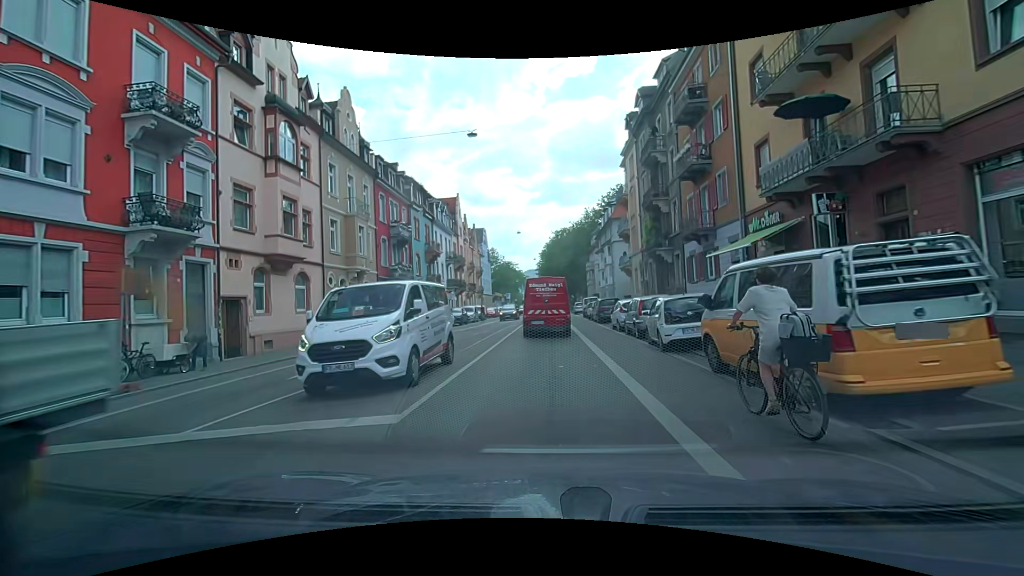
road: secondary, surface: asphalt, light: Day
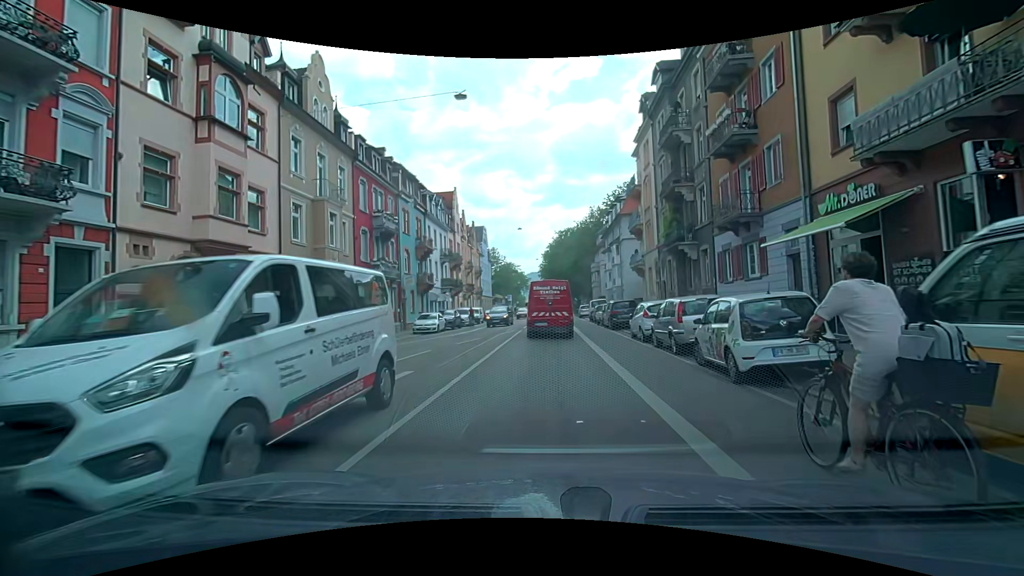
(0.0, +5.0) m; 0°
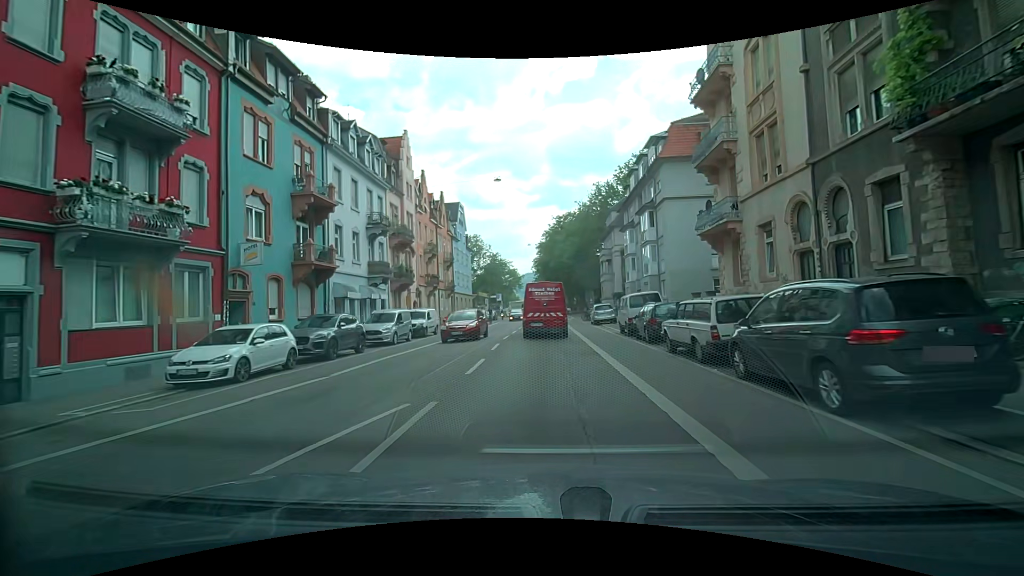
(+0.2, +22.4) m; +1°
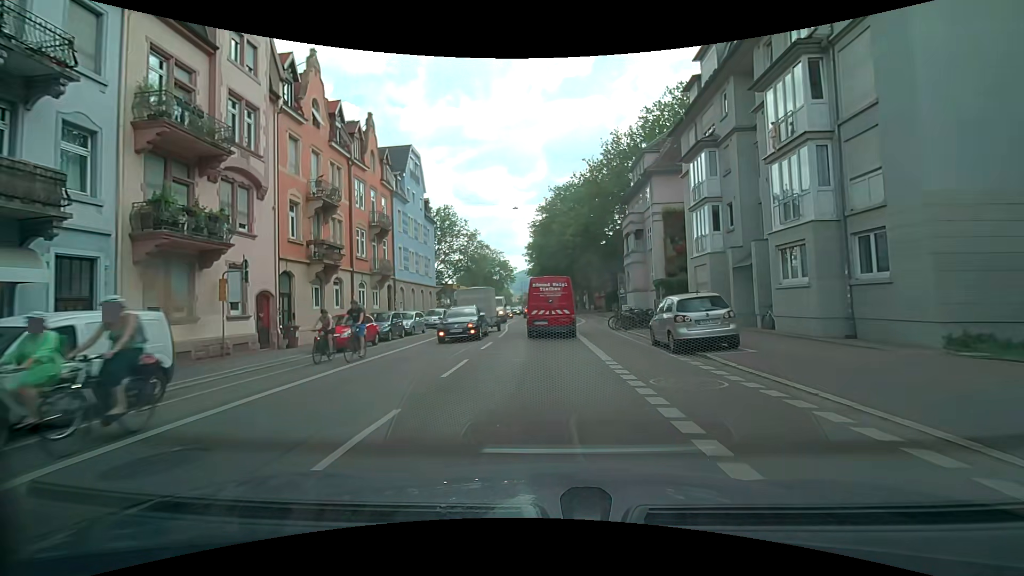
(-0.1, +24.4) m; 0°
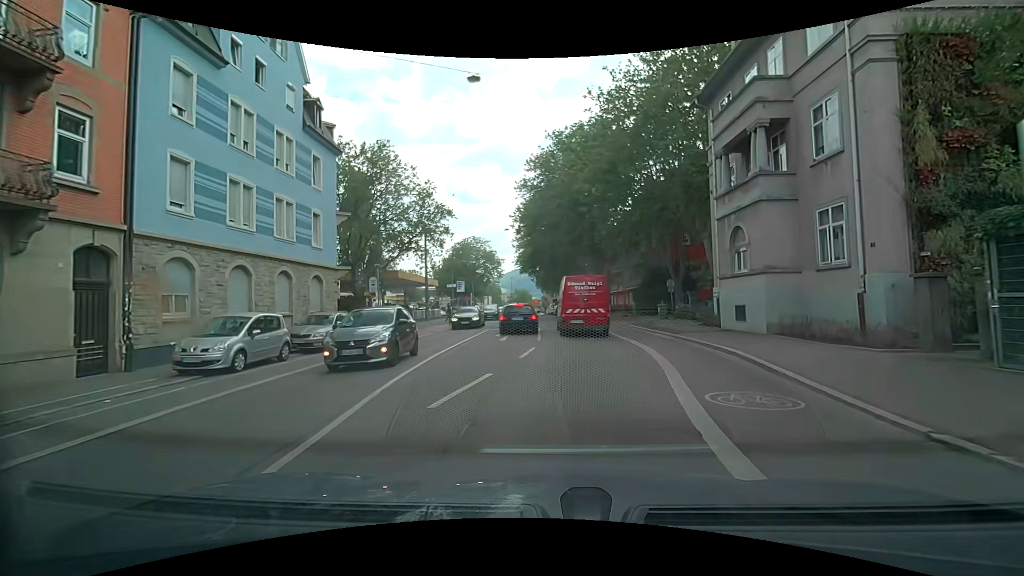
(-0.2, +25.8) m; 0°
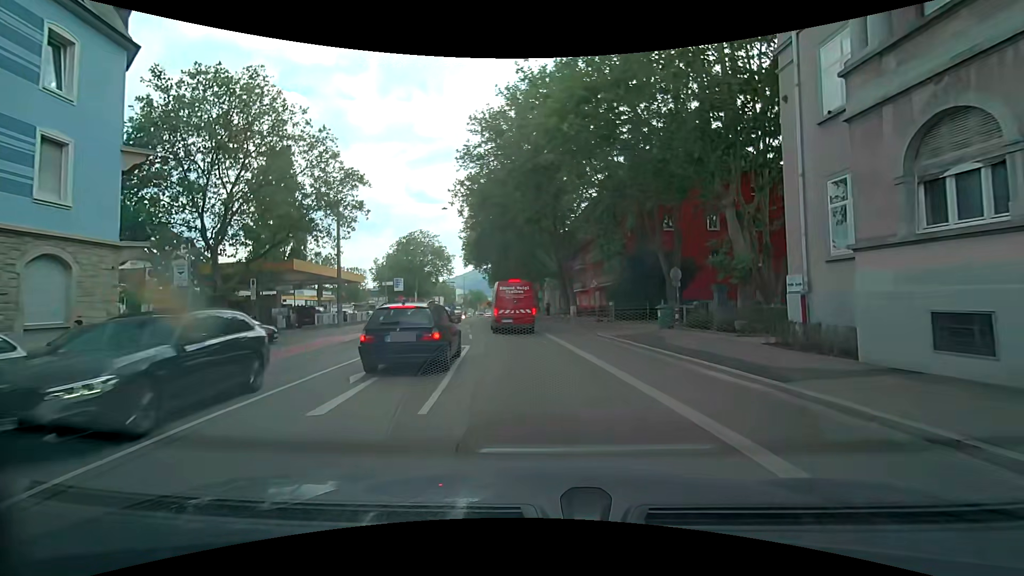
(+0.6, +12.2) m; +5°
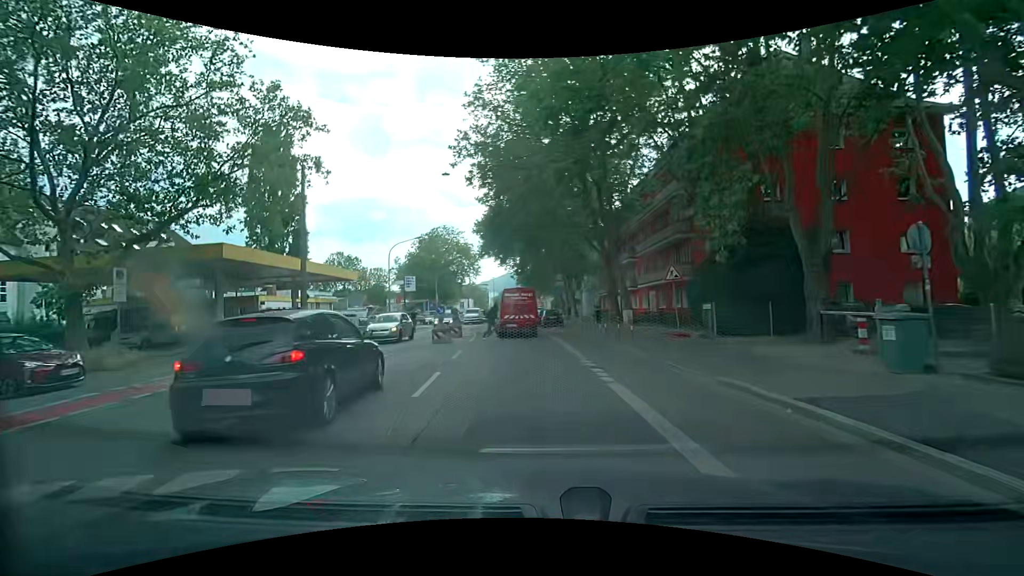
(-0.3, +12.6) m; -4°
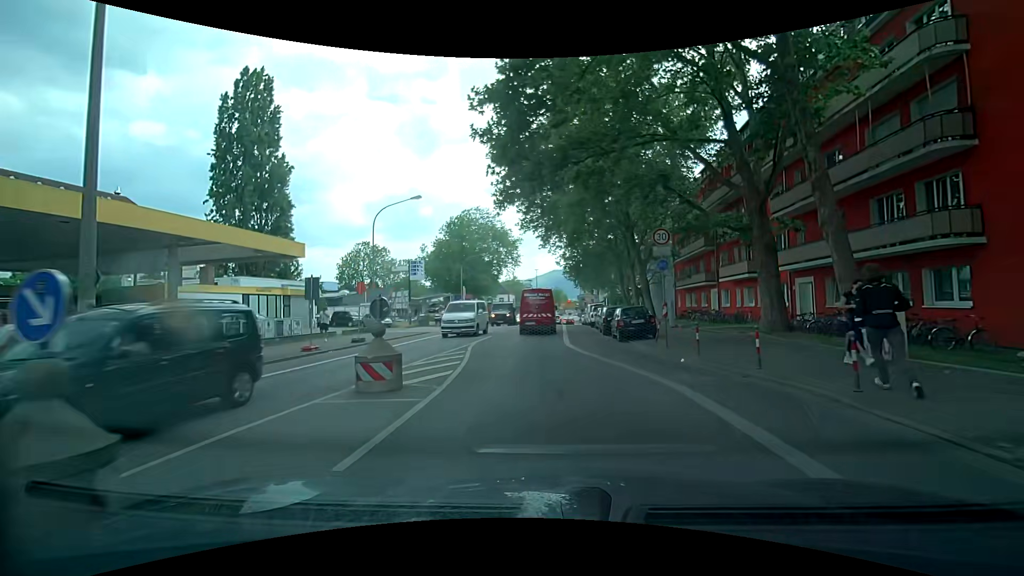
(-1.1, +18.6) m; -5°
(0, +10) (0, +20) (0, +30) (0, +40) (0, +50) (0, +60) (+1, +70) (+1, +80) (+1, +90) (0, +100) m
